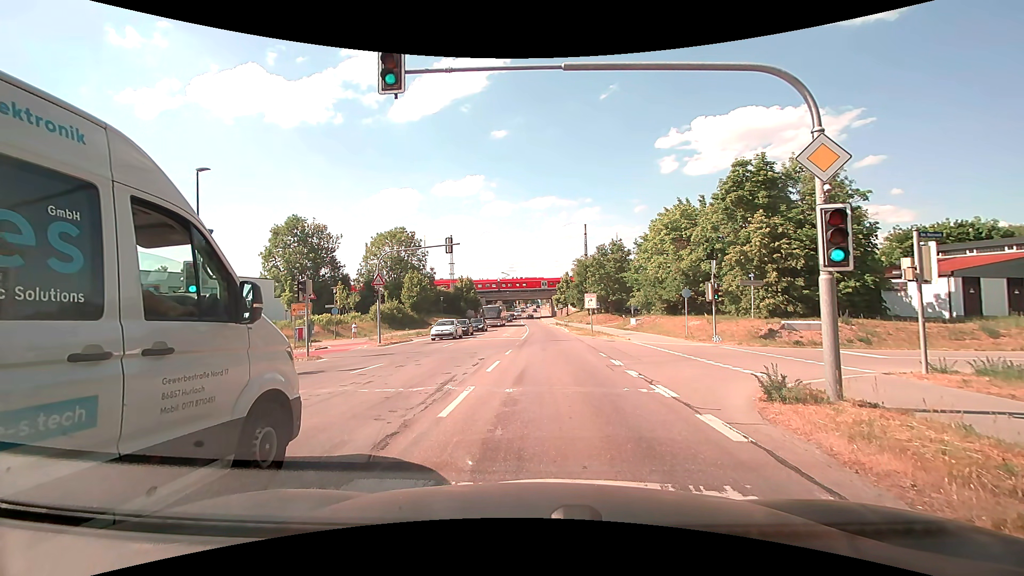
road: secondary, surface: asphalt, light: Day
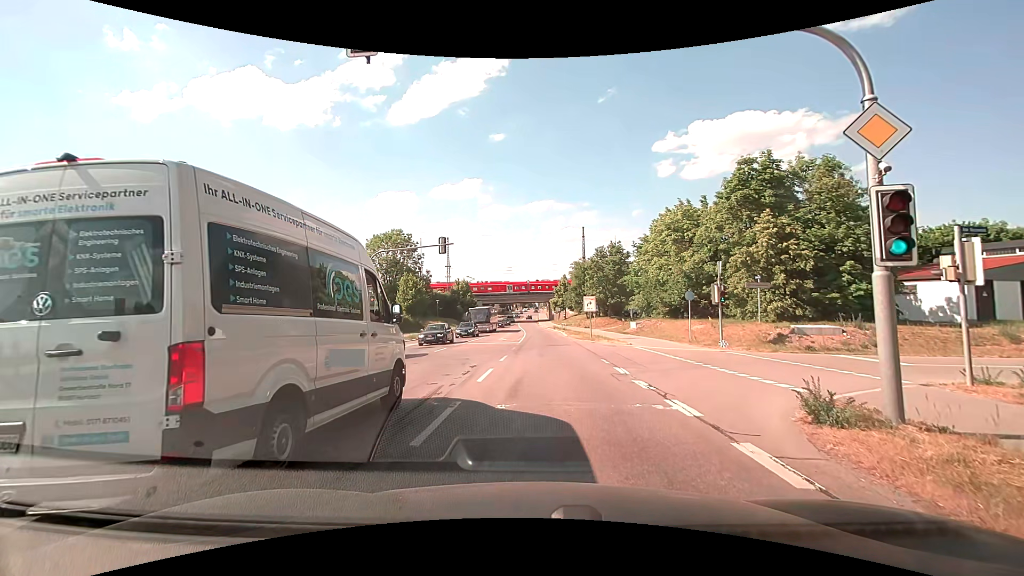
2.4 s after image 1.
(0.0, +1.4) m; 0°
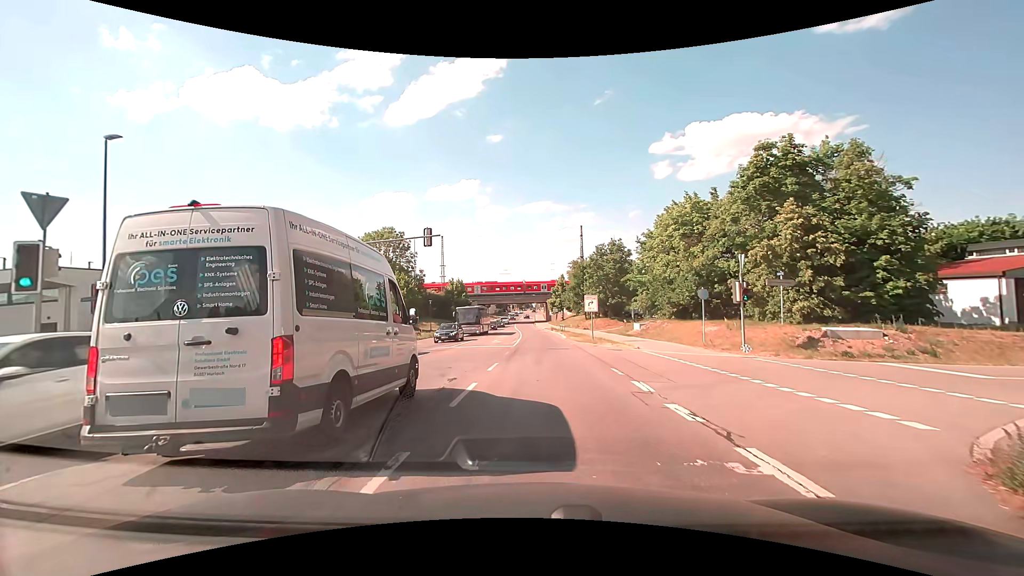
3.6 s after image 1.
(0.0, +3.4) m; 0°
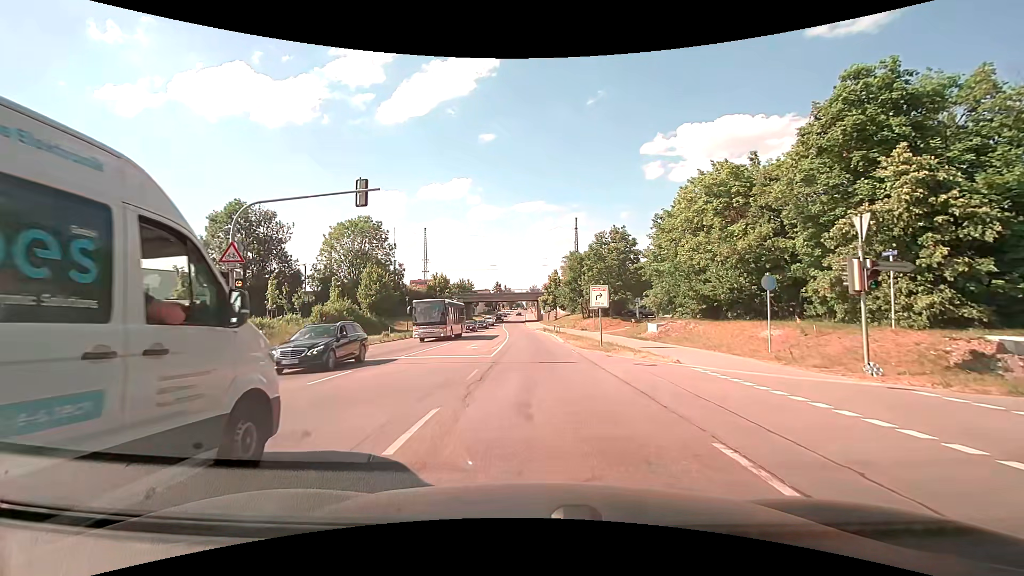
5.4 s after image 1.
(+0.1, +9.2) m; +1°
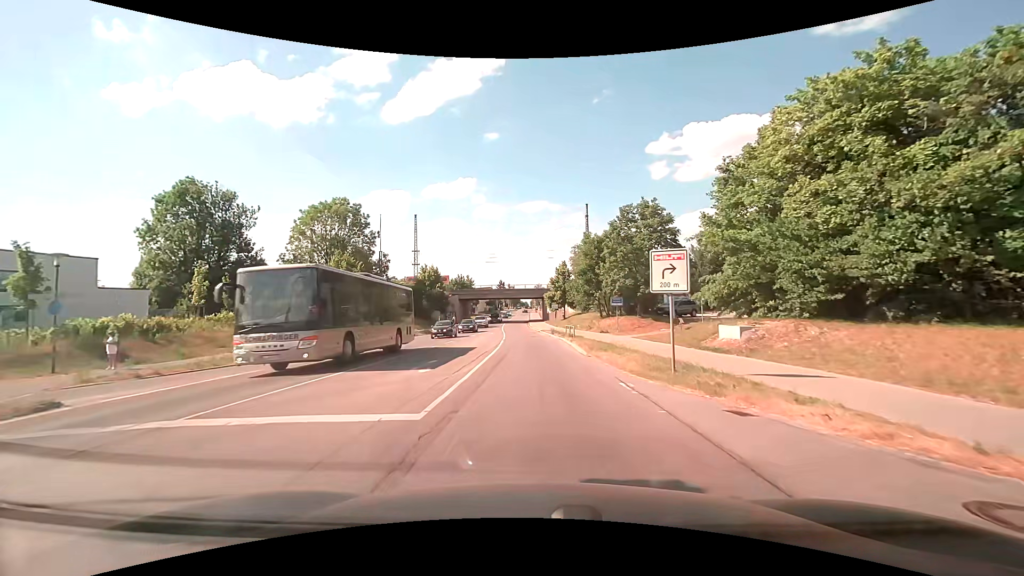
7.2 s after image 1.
(0.0, +12.9) m; 0°
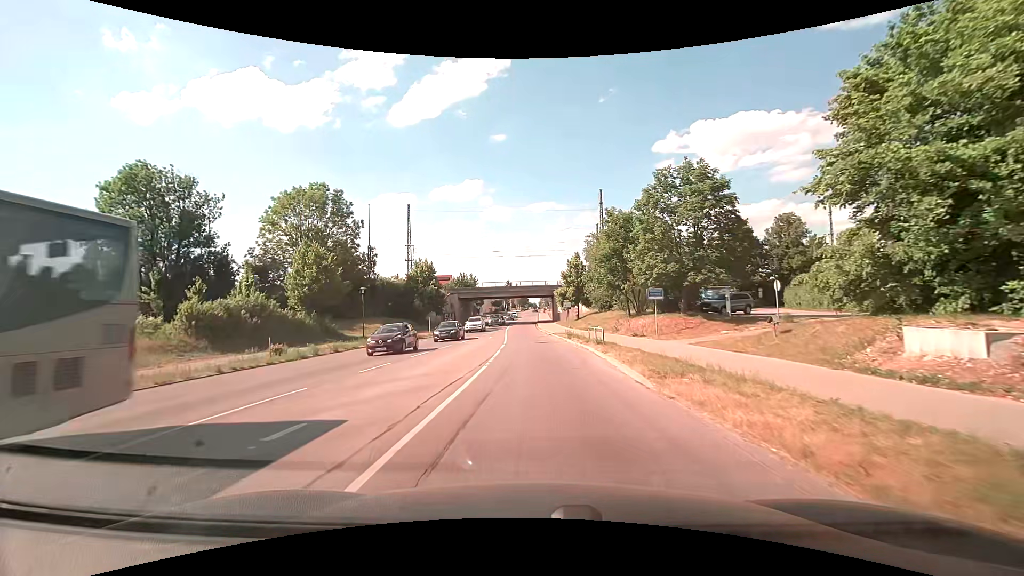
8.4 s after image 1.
(-0.1, +10.6) m; -1°
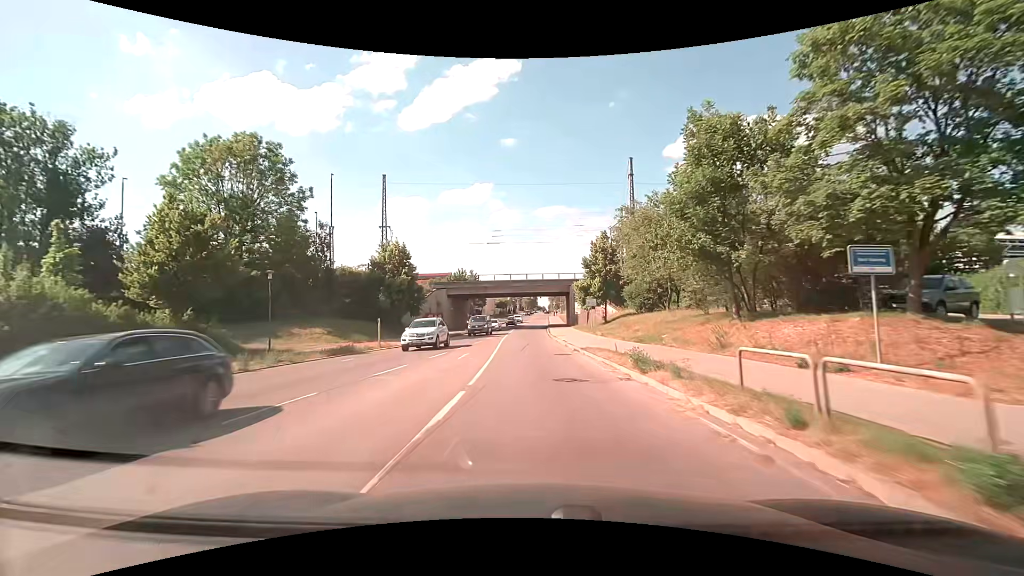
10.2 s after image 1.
(-0.1, +19.0) m; -1°
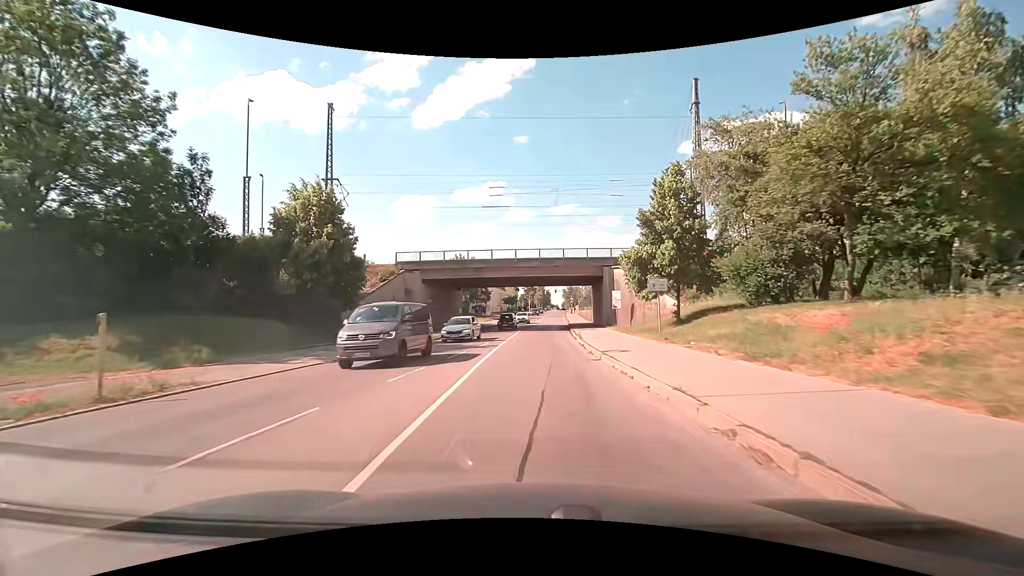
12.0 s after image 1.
(-0.2, +21.4) m; -1°
(0, +10) (0, +20) (0, +30) (0, +40) (0, +50) (0, +60) (0, +70) (+1, +80) (+1, +90) (+2, +100) m
